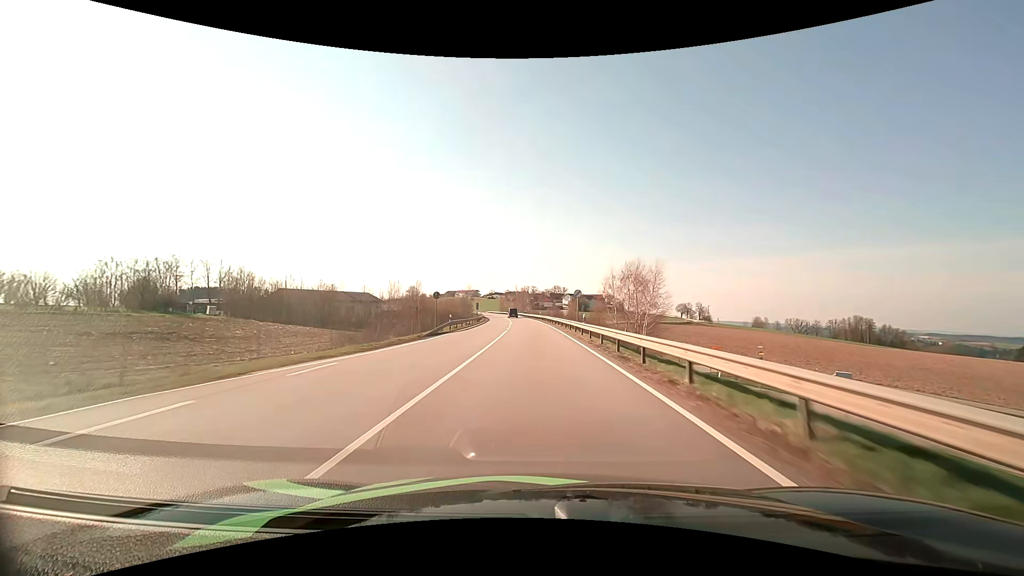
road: primary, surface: asphalt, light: Day
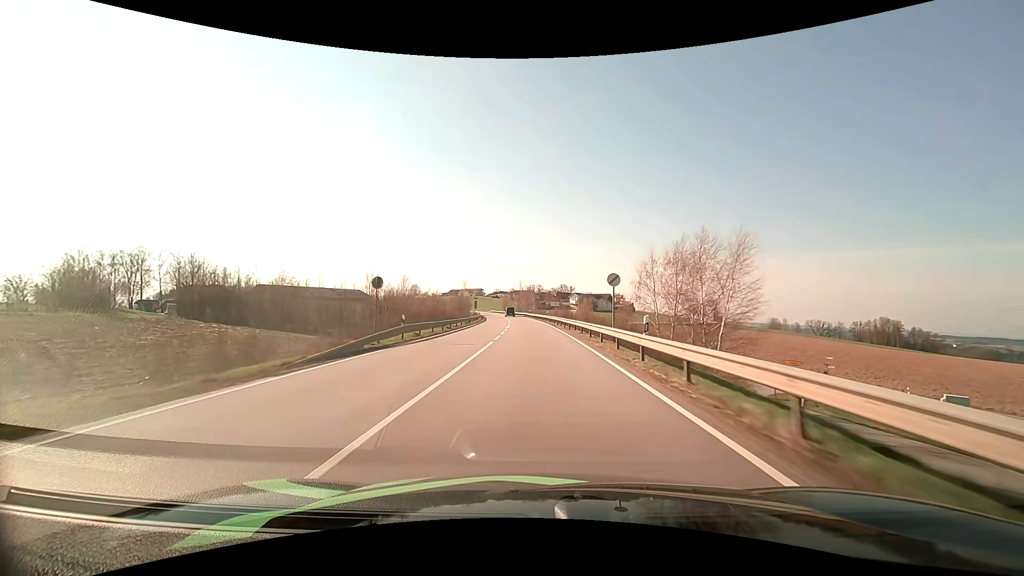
(-0.1, +15.9) m; -1°
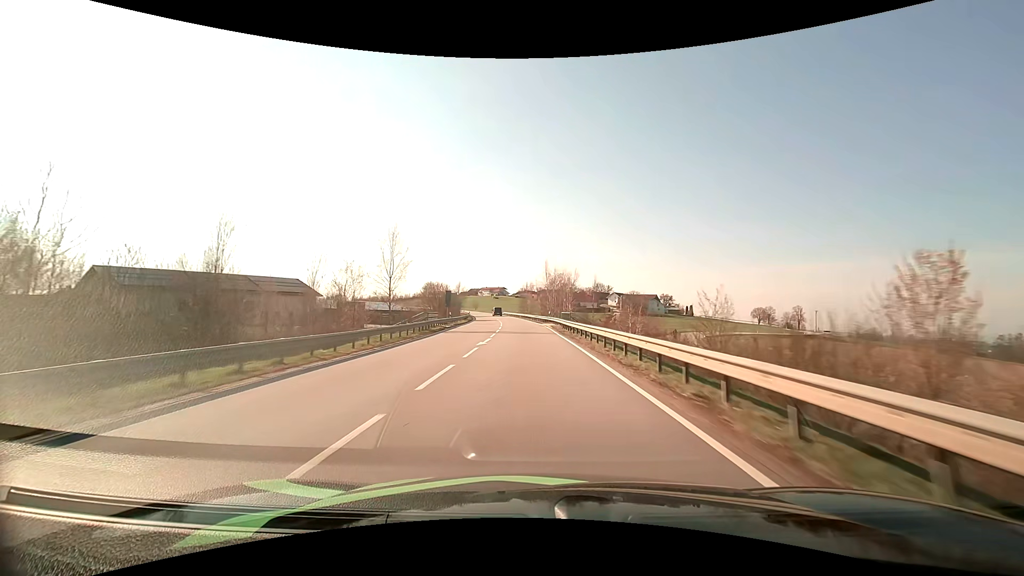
(-1.6, +64.0) m; -3°
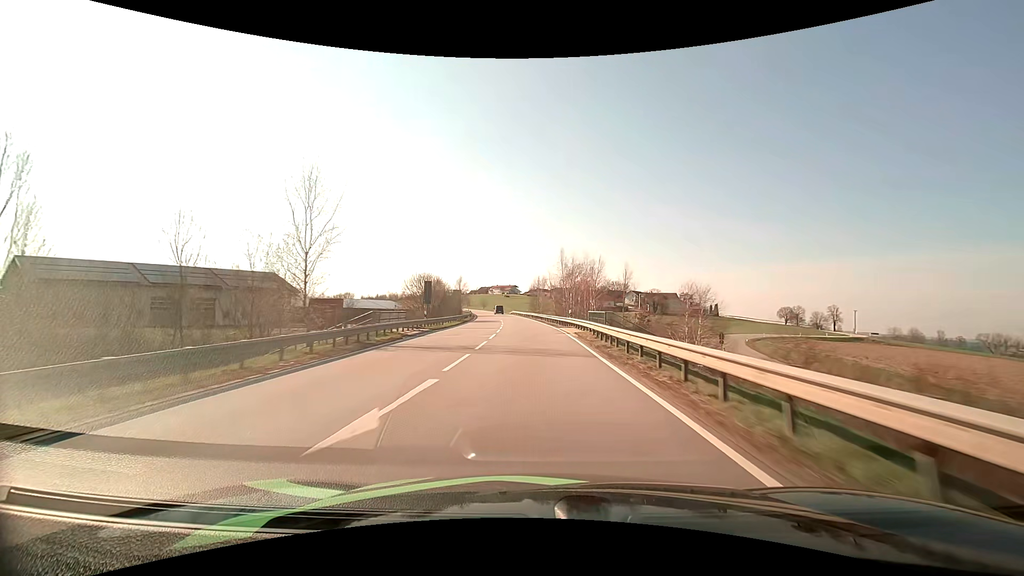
(-0.2, +15.9) m; -2°
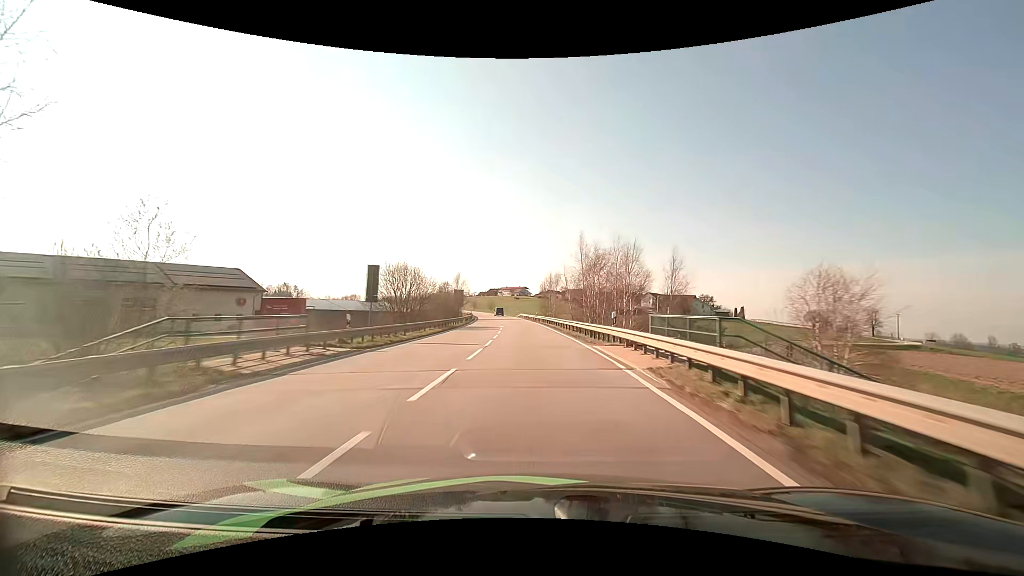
(-0.1, +15.7) m; -1°
(0, +10) (0, +20) (-1, +30) (-1, +40) (-2, +50) (-3, +60) (-3, +70) (-4, +80) (-6, +90) (-7, +100) m
